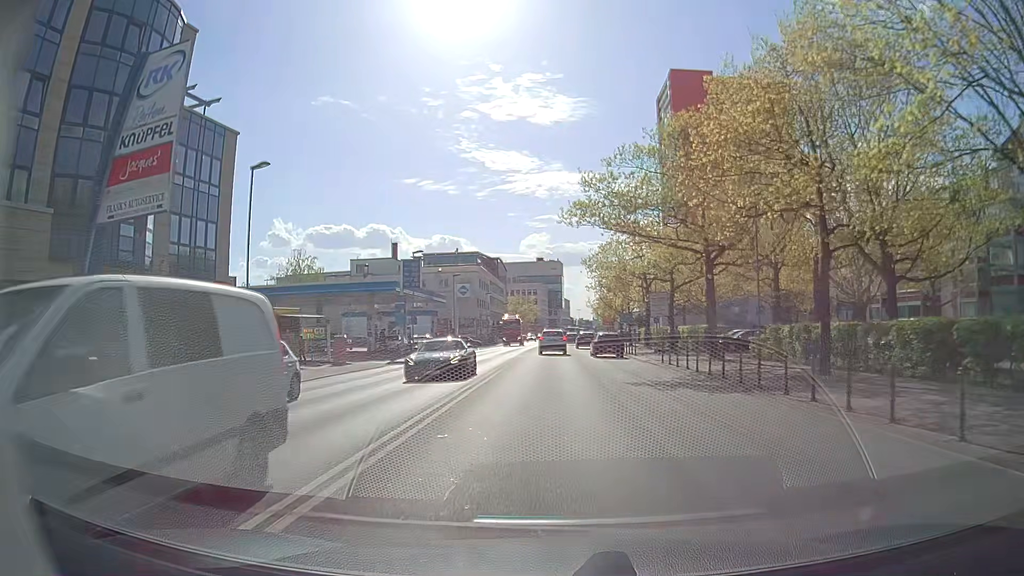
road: secondary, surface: asphalt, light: Day
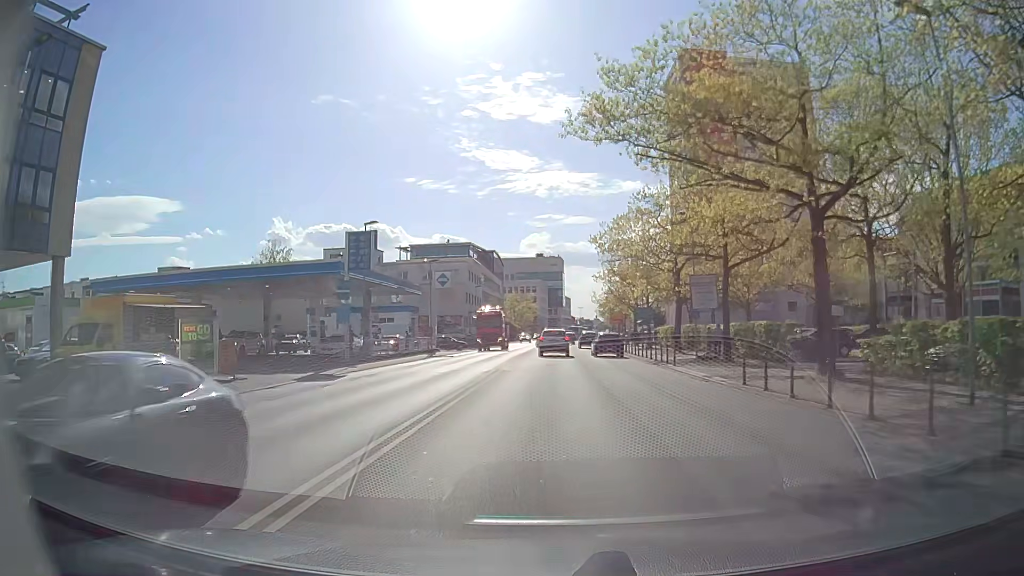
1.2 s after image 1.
(+0.1, +13.2) m; 0°
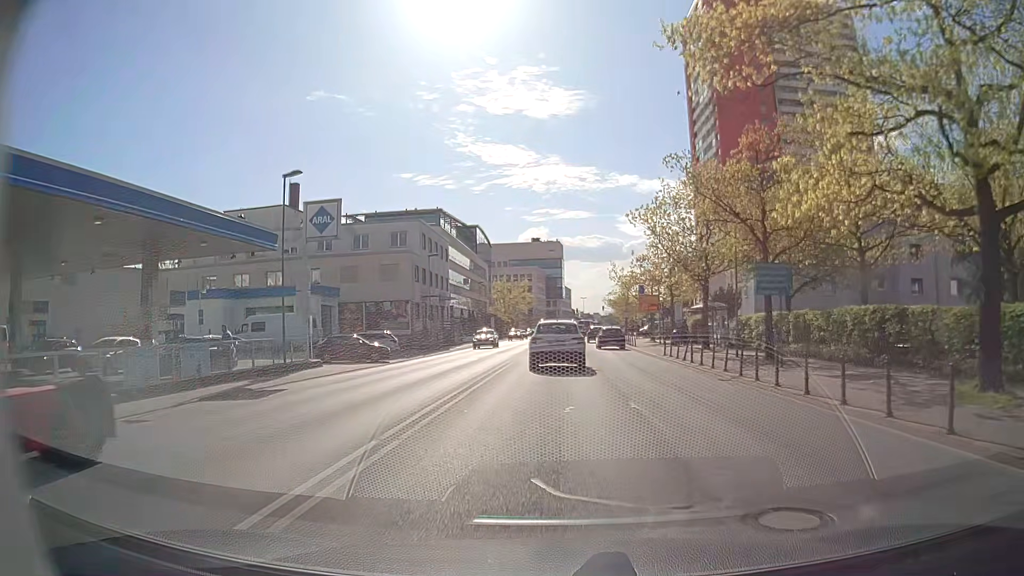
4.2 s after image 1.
(0.0, +30.3) m; 0°
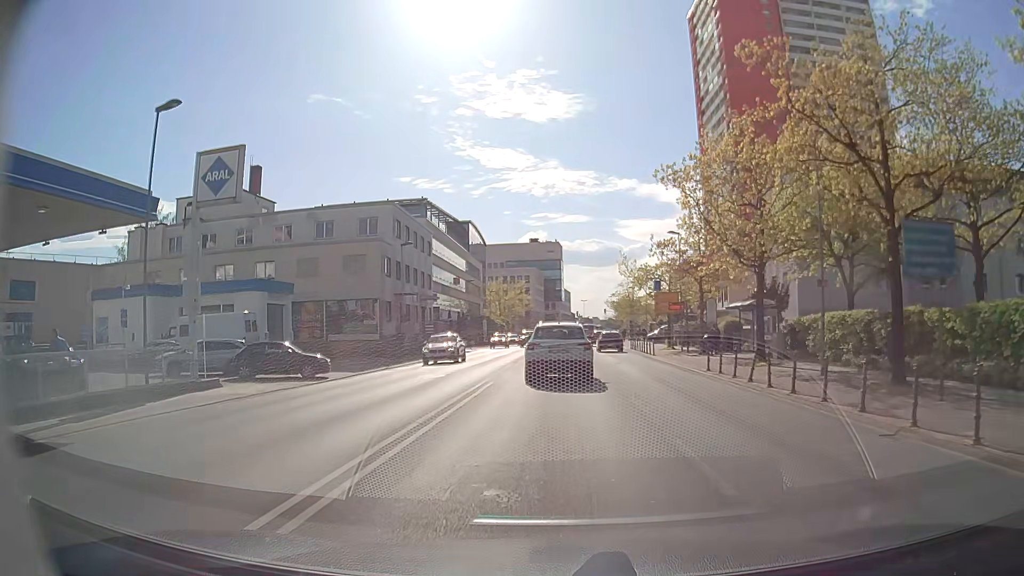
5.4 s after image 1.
(0.0, +9.3) m; 0°
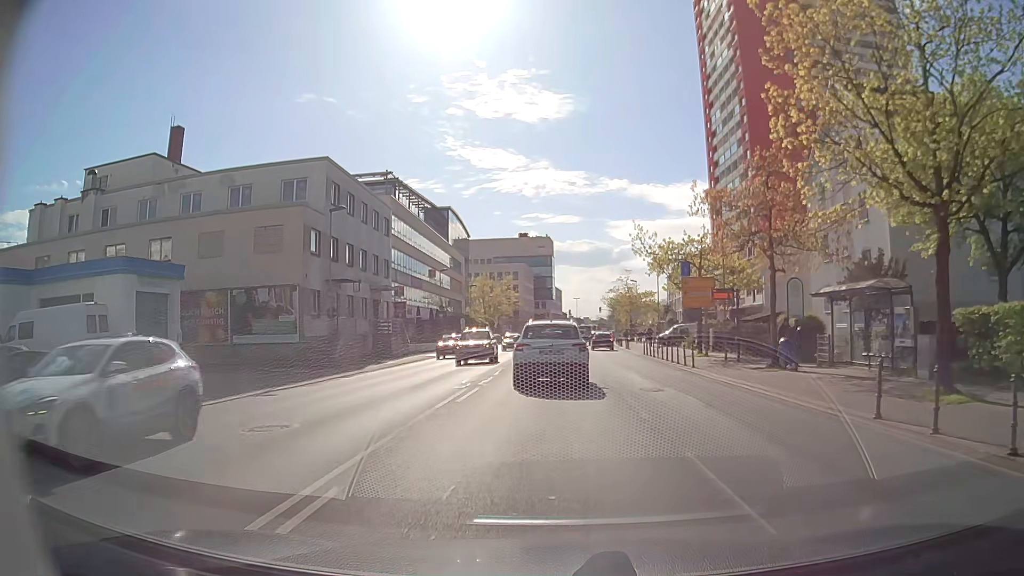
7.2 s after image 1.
(+0.1, +13.1) m; +1°
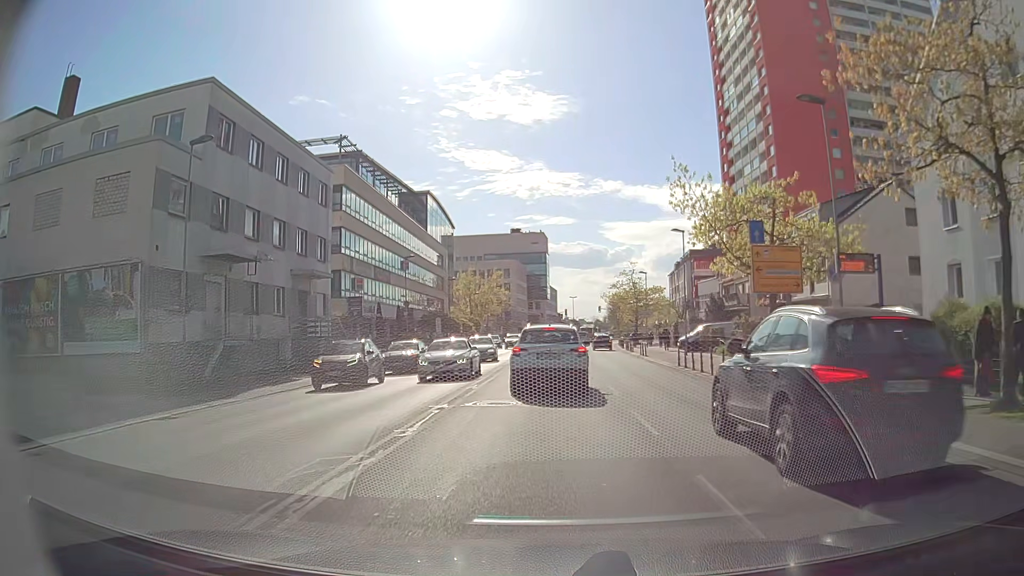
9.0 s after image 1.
(-0.1, +13.1) m; 0°
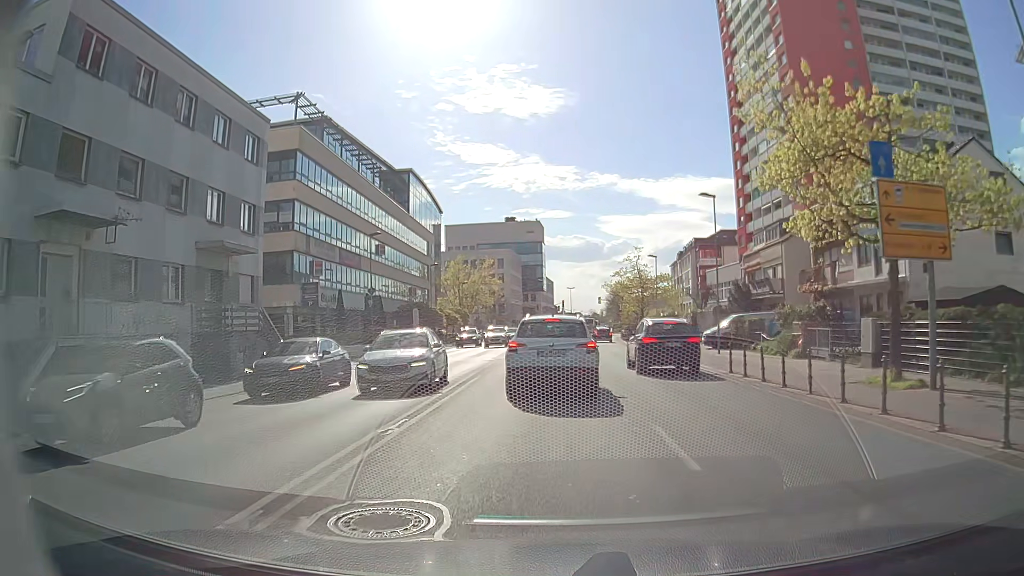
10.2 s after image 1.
(0.0, +9.0) m; -1°
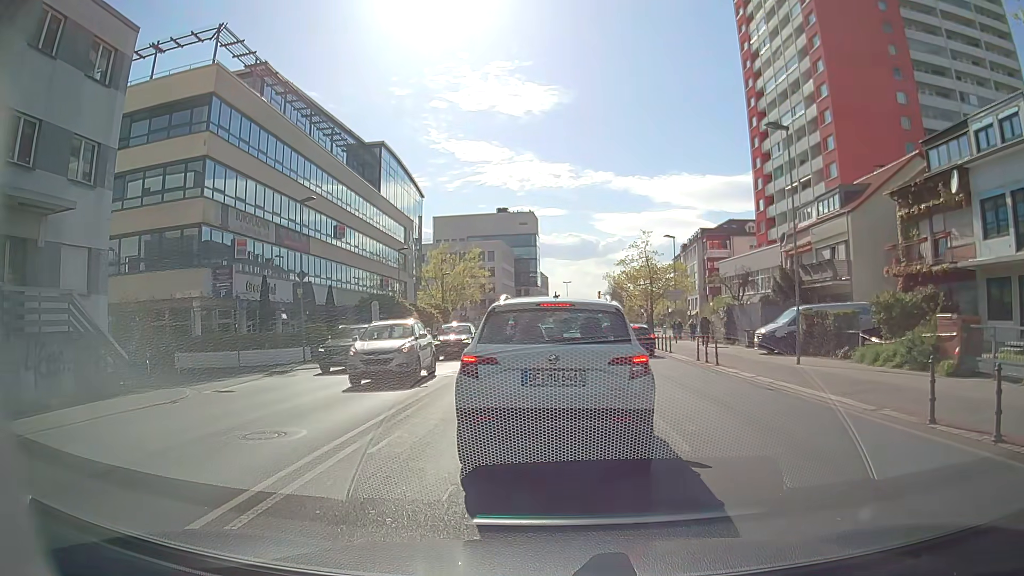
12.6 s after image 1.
(+0.2, +10.7) m; +2°
